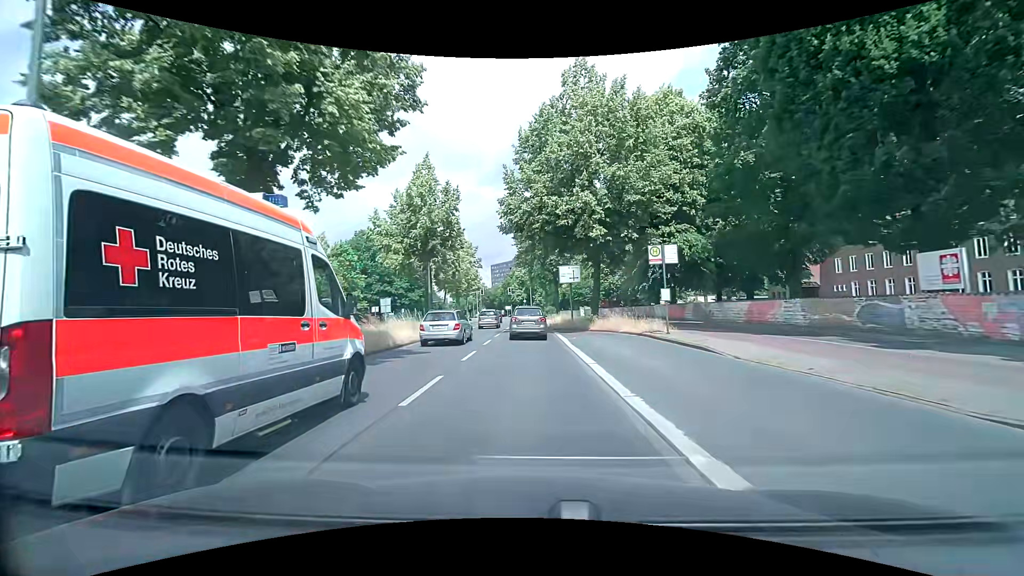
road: primary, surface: asphalt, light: Day
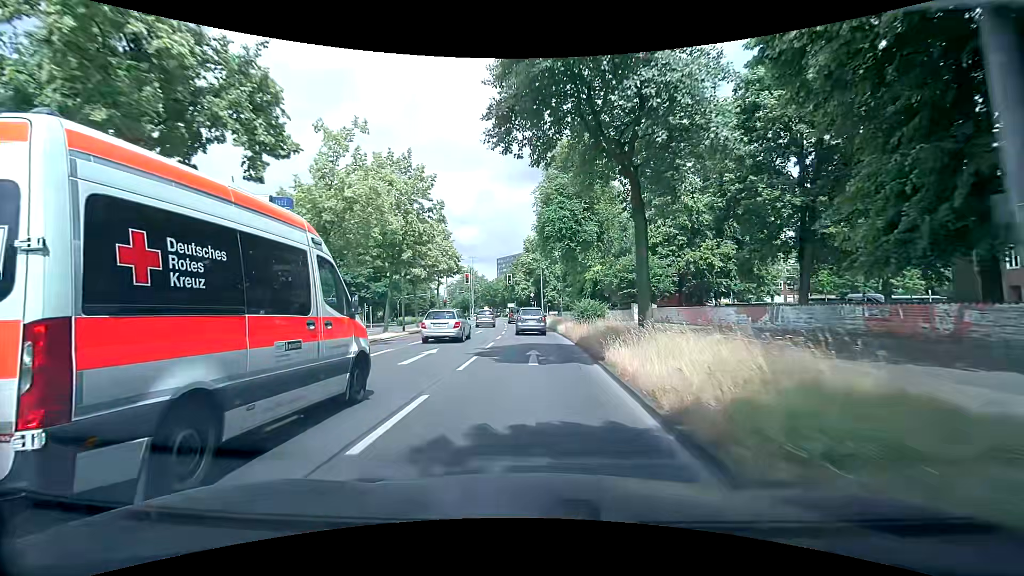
(-0.6, +34.7) m; +1°
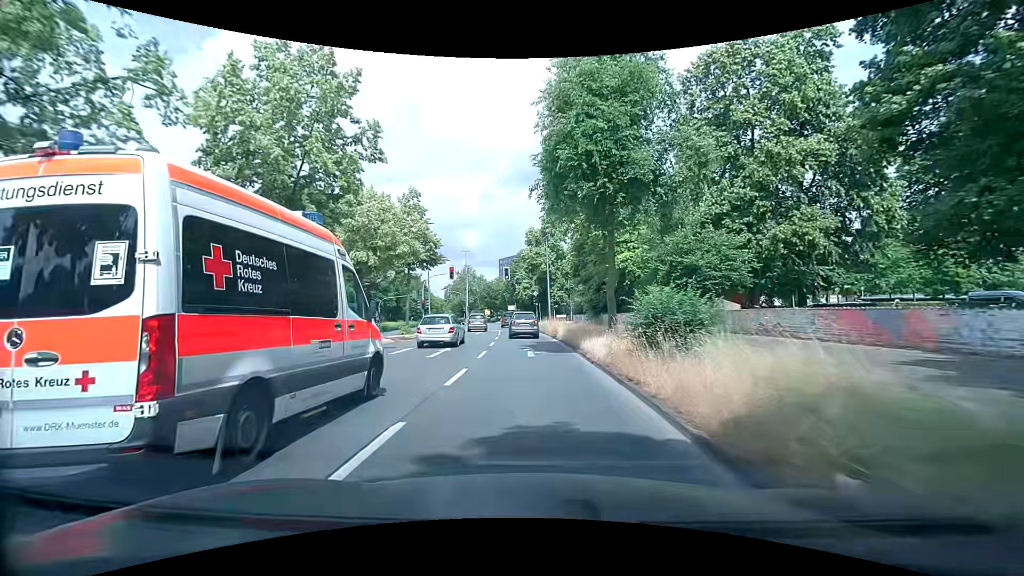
(-0.5, +14.6) m; -3°
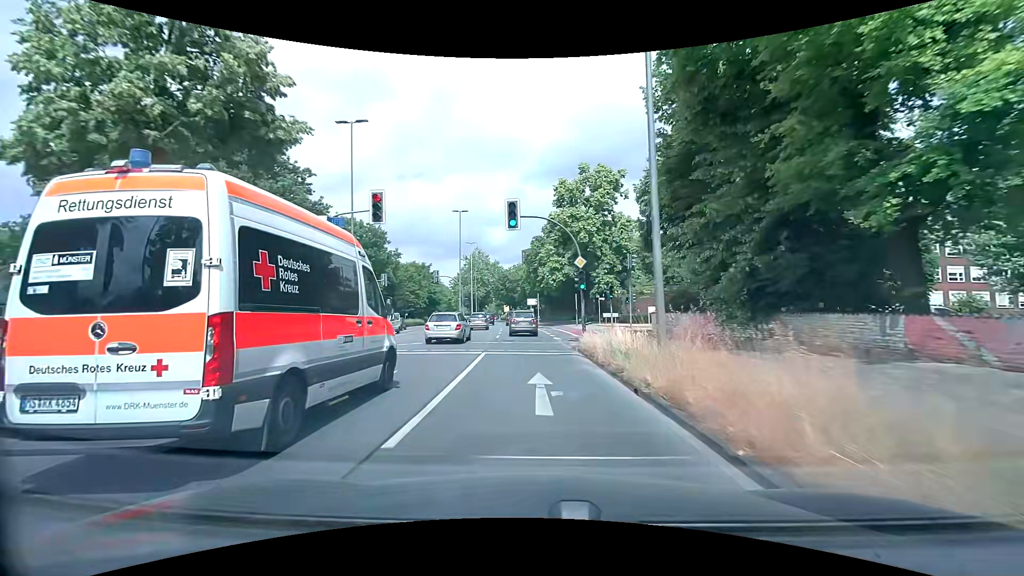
(-0.5, +30.2) m; -3°
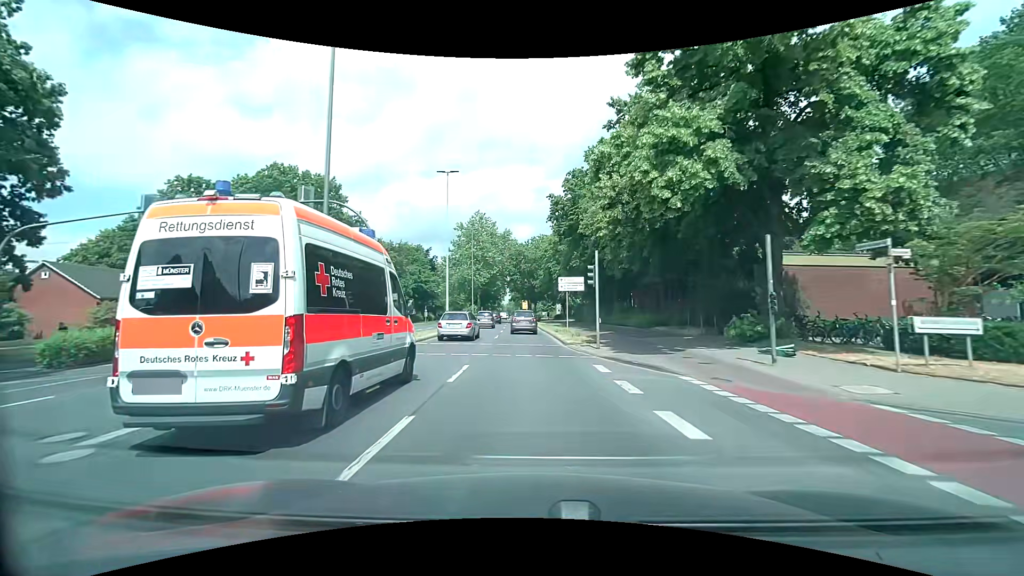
(-1.1, +38.1) m; -3°
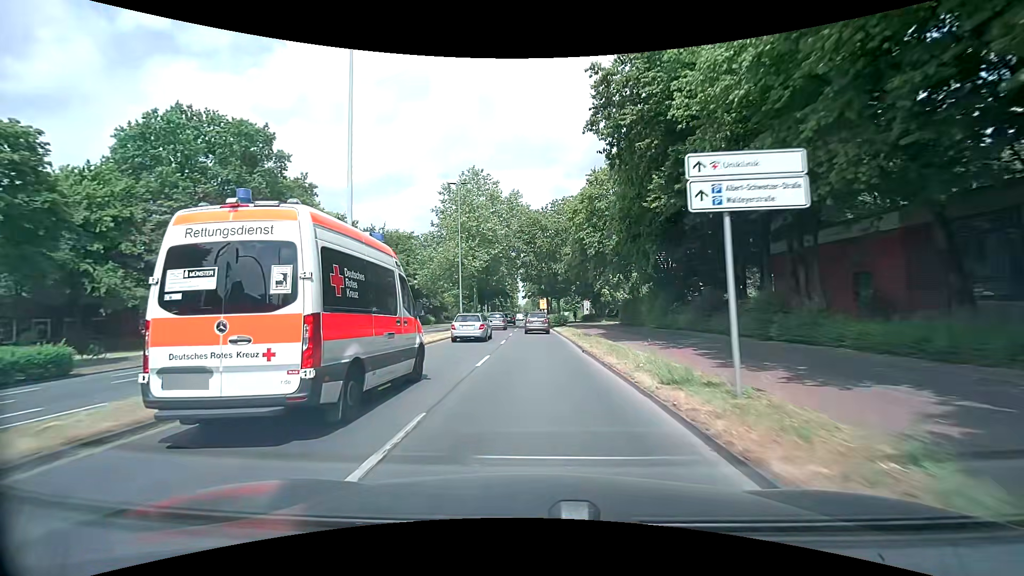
(-0.3, +23.5) m; -1°
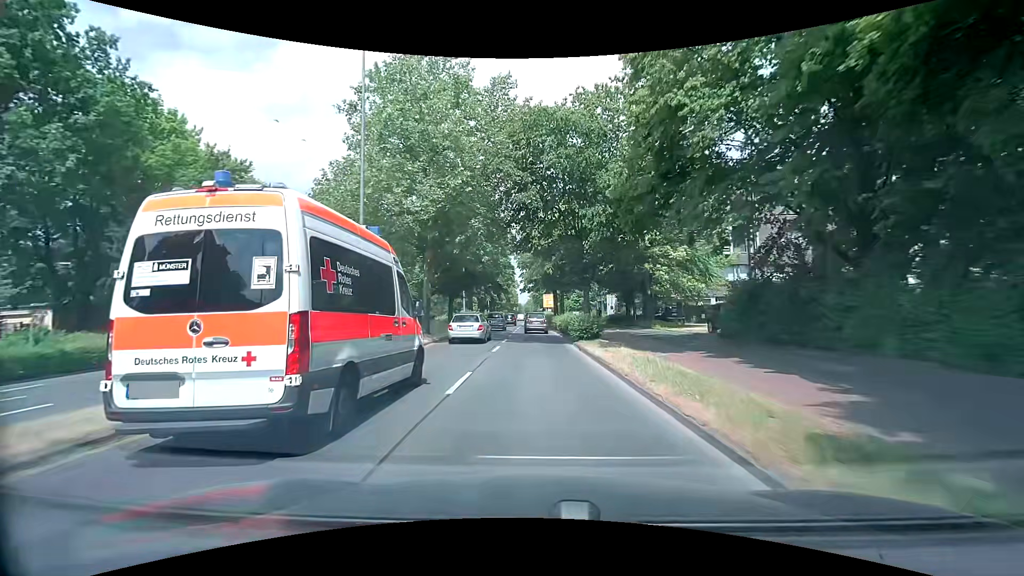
(-0.5, +24.1) m; -1°
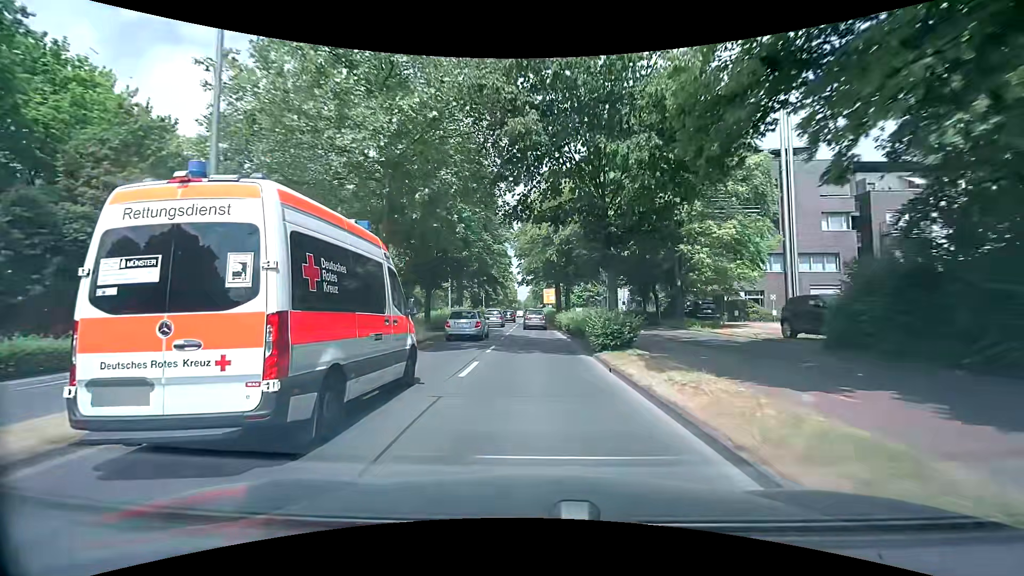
(0.0, +7.9) m; 0°
(0, +10) (0, +20) (0, +30) (0, +40) (0, +50) (-1, +60) (-1, +70) (-1, +80) (-1, +90) (-1, +100) m
